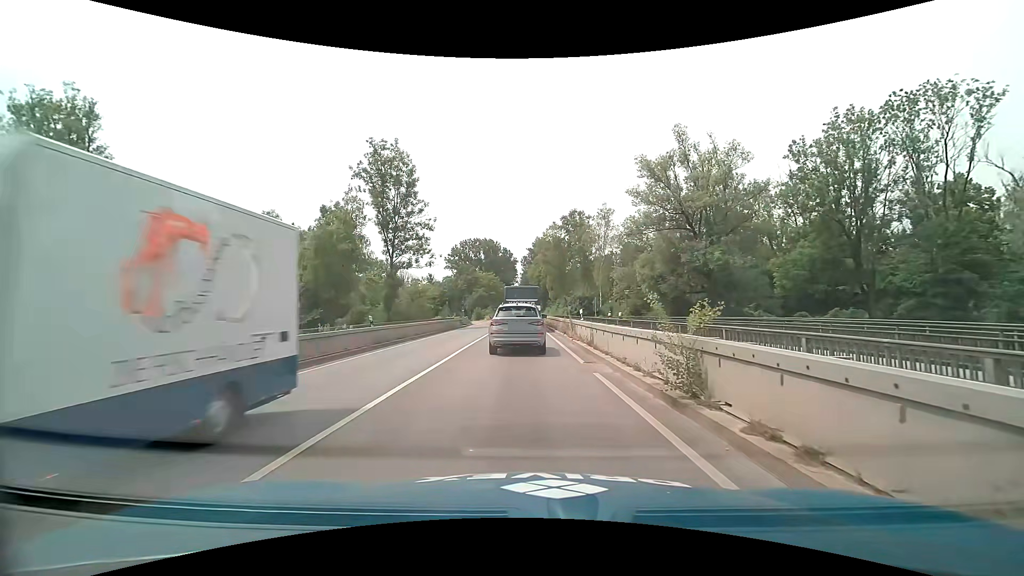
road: primary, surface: asphalt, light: Day
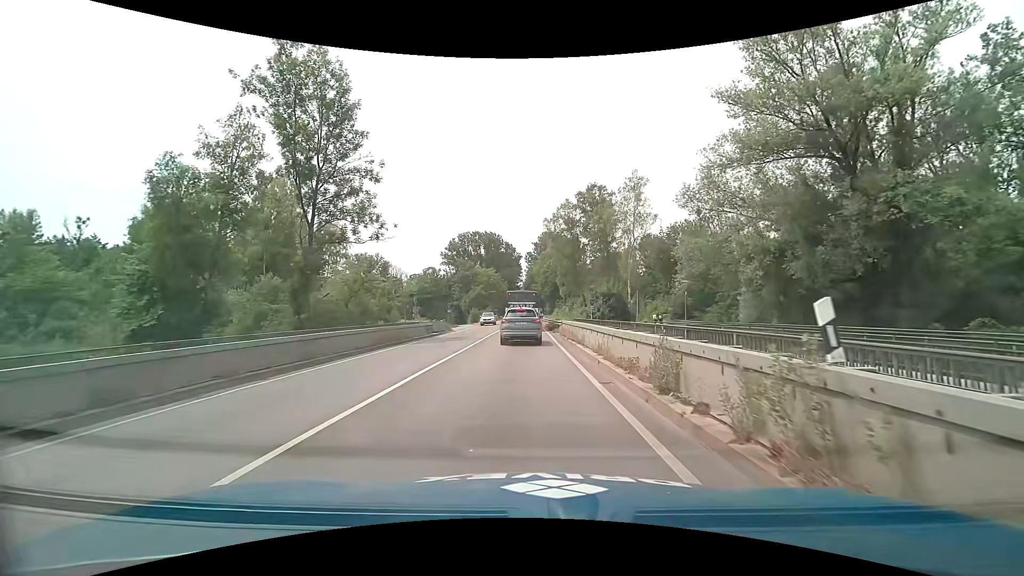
(-0.1, +20.2) m; -1°
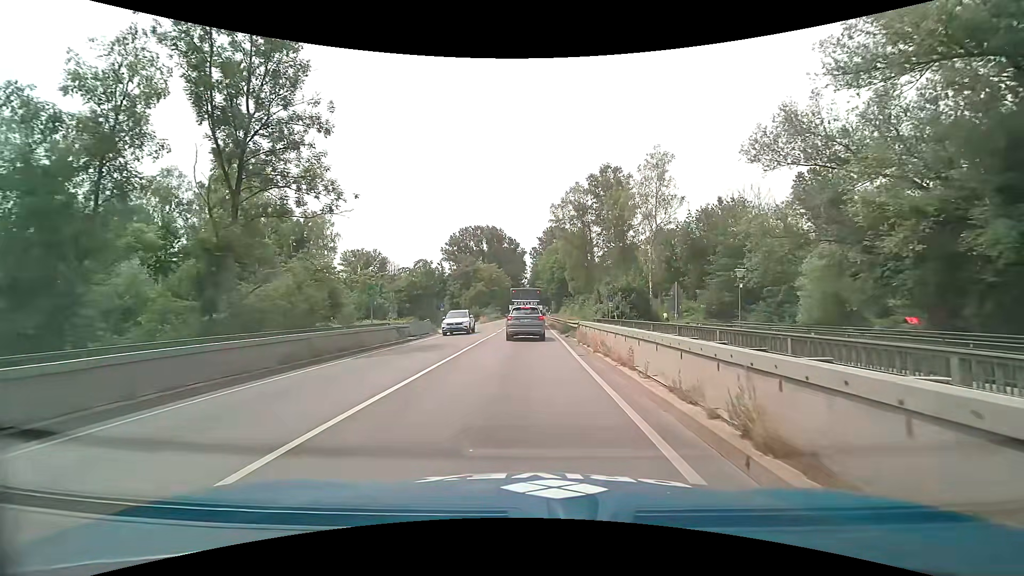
(0.0, +8.7) m; 0°
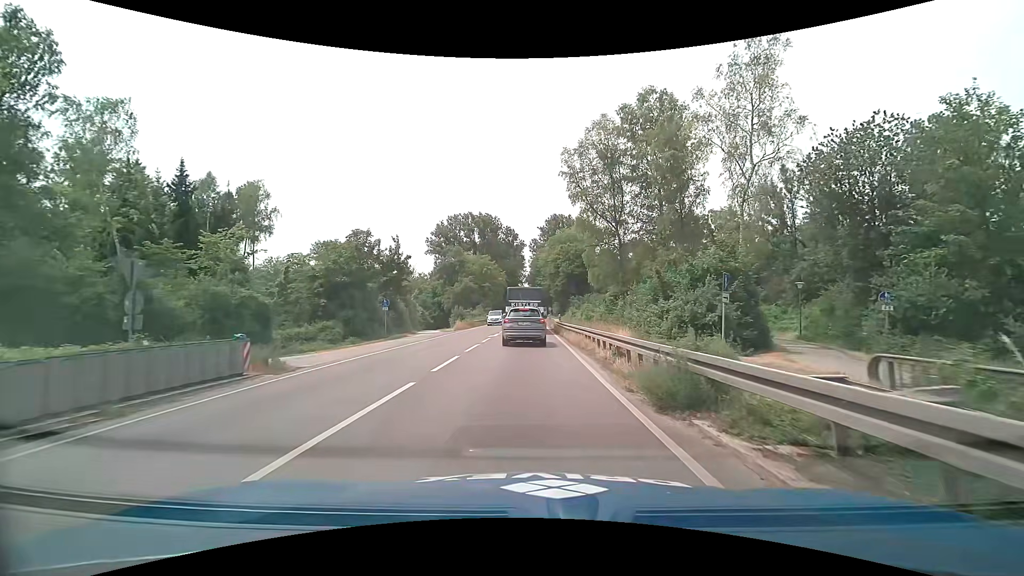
(-0.2, +23.2) m; 0°
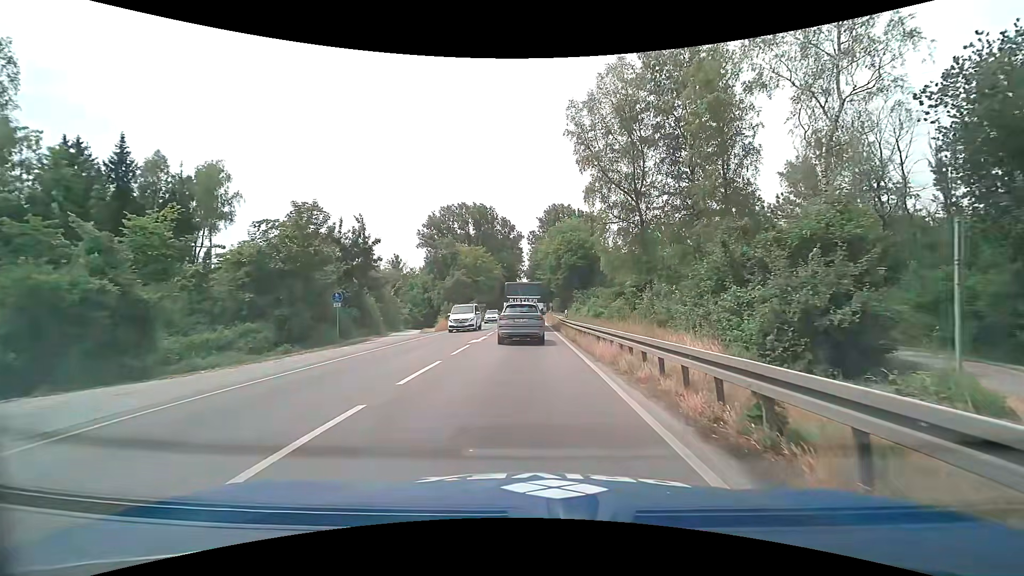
(0.0, +8.8) m; 0°
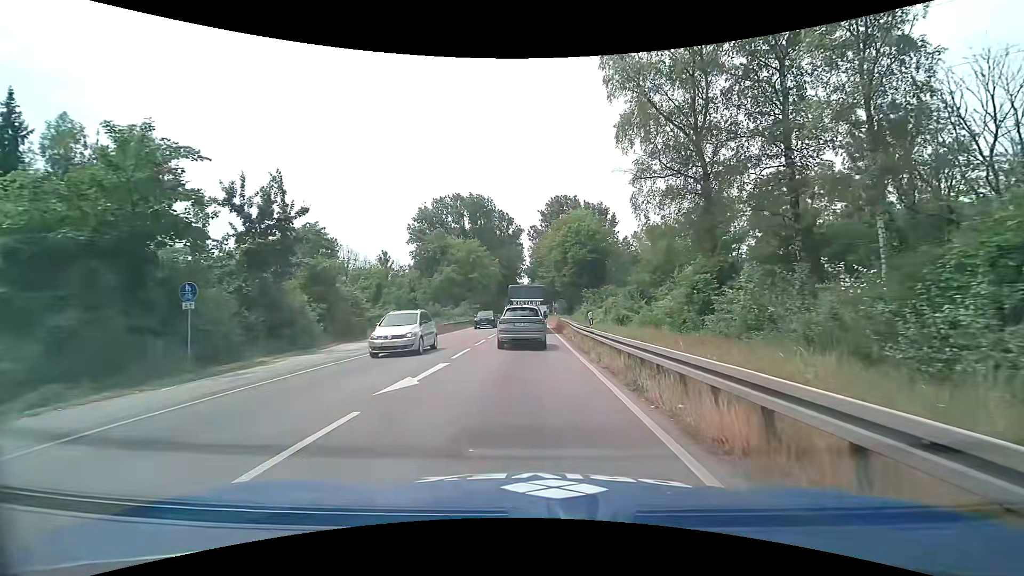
(0.0, +12.1) m; 0°
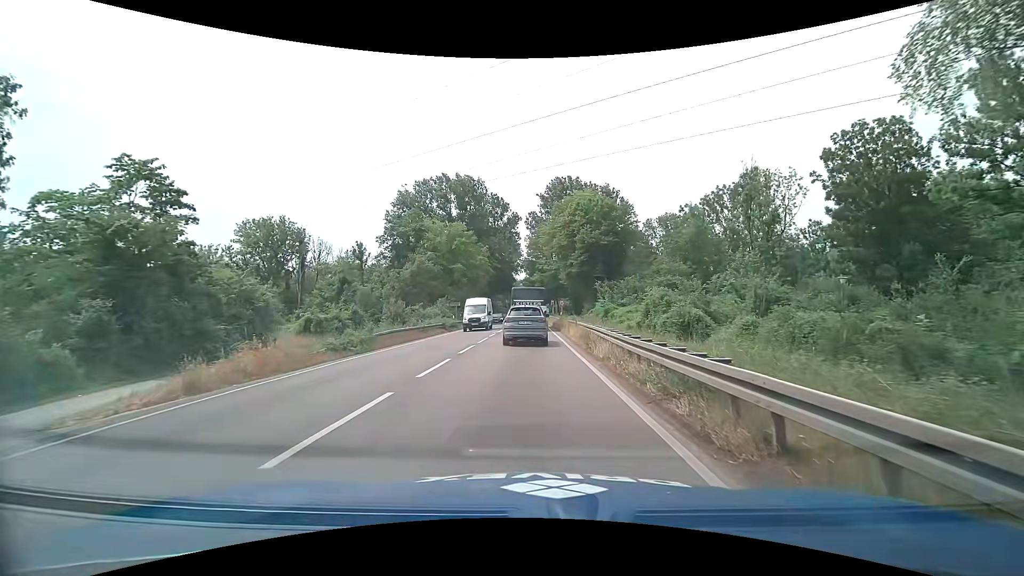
(0.0, +16.5) m; +1°
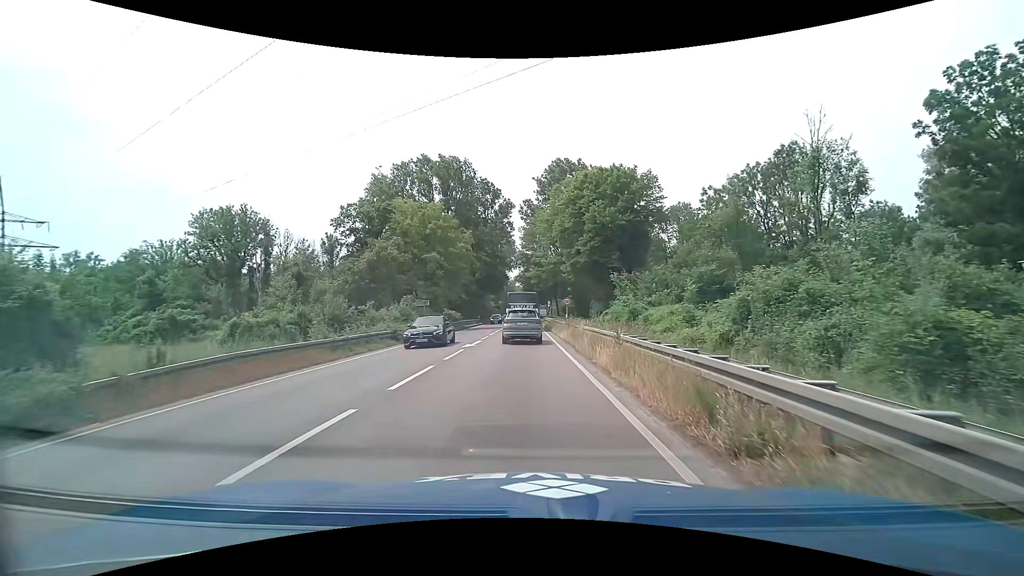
(0.0, +13.4) m; 0°
(0, +10) (0, +20) (0, +30) (0, +40) (-1, +50) (-1, +60) (-1, +70) (-1, +80) (-1, +90) (-1, +100) m
